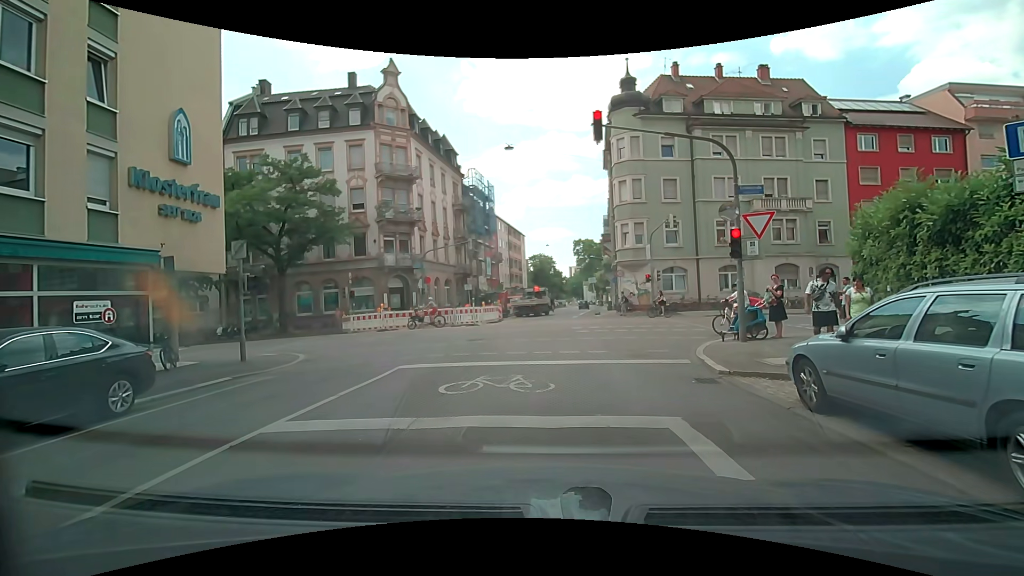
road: residential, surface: asphalt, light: Day
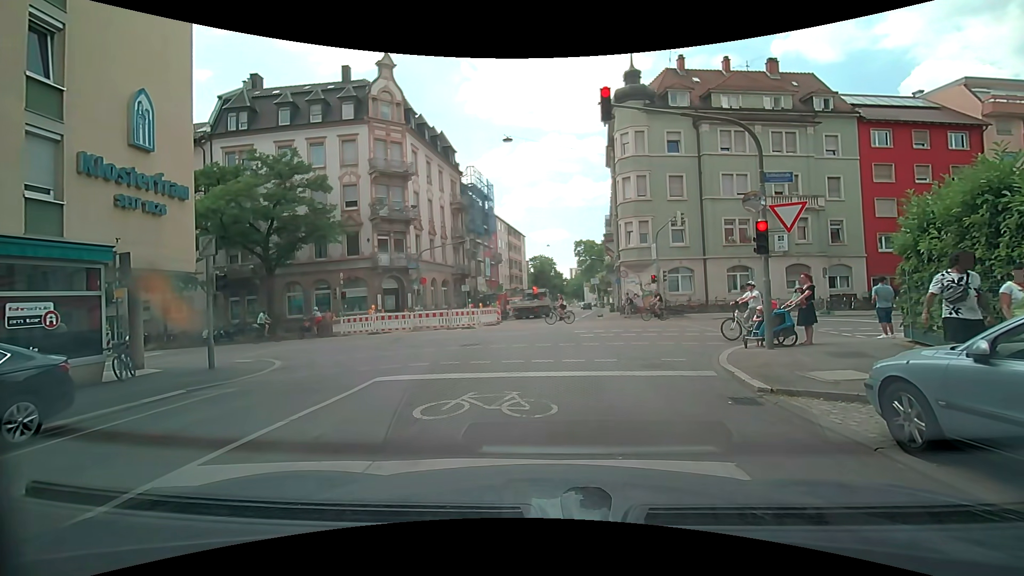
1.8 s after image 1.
(0.0, +1.5) m; 0°
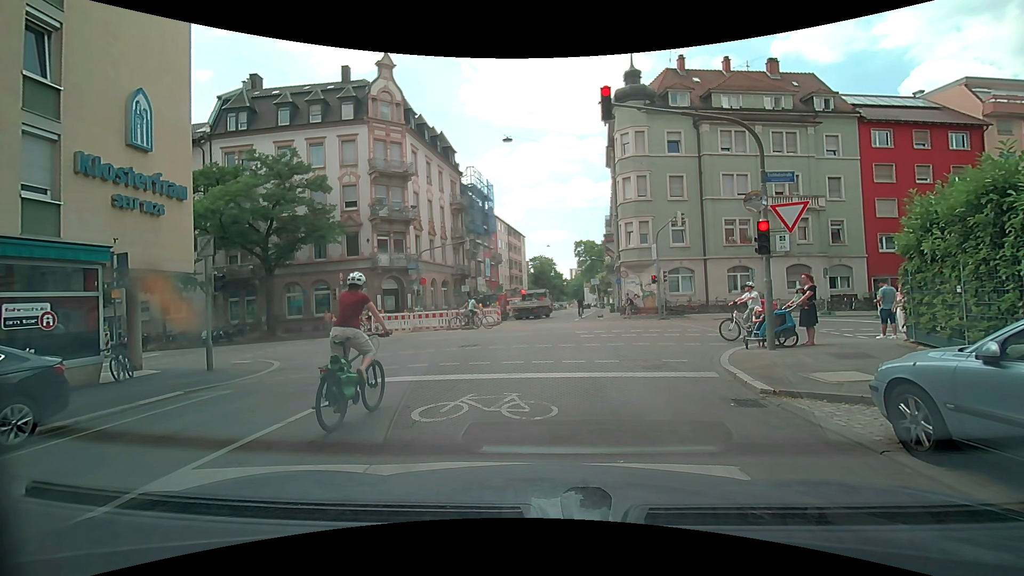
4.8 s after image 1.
(0.0, +0.2) m; 0°
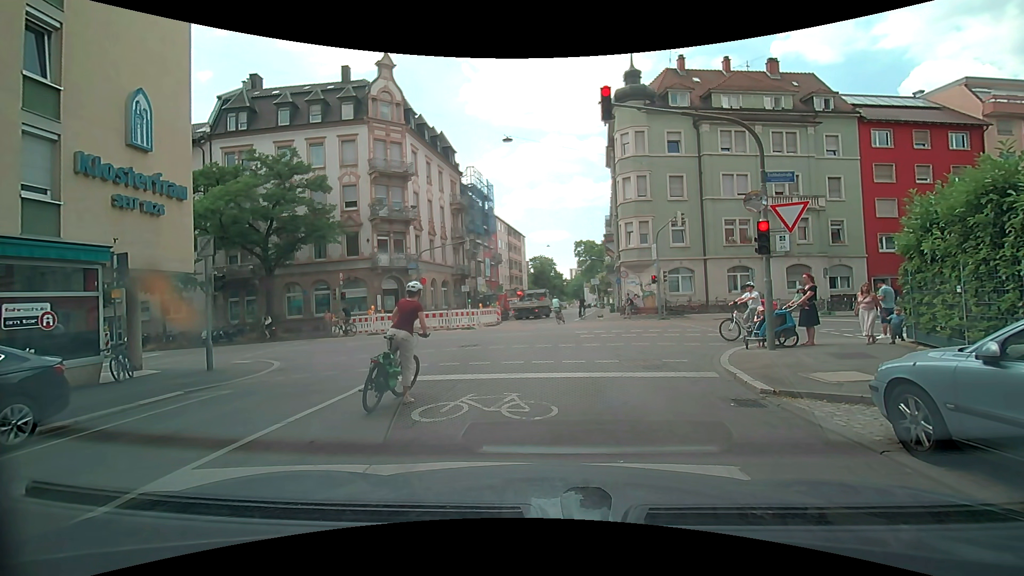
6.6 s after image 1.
(0.0, 0.0) m; 0°
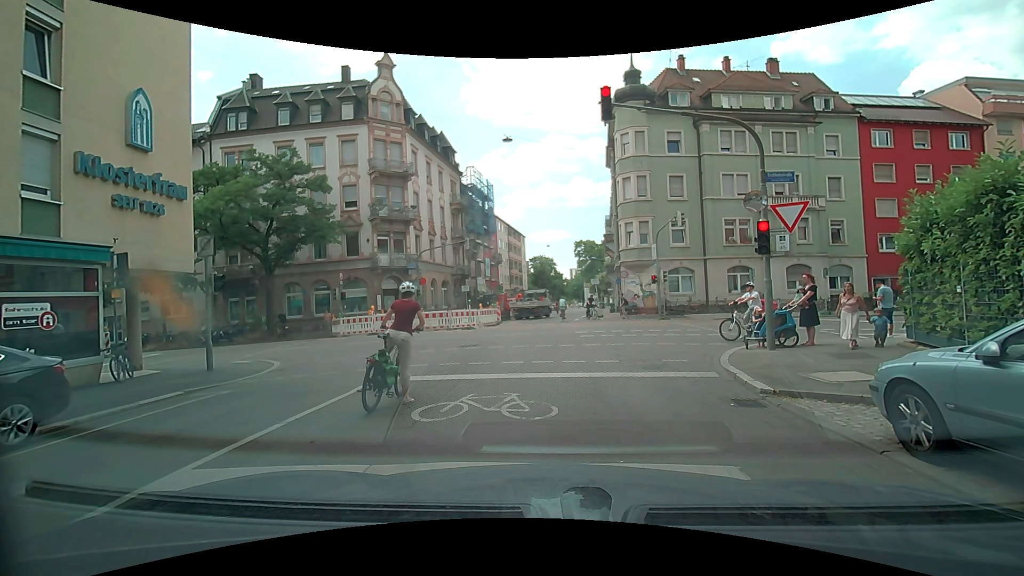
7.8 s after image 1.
(0.0, 0.0) m; 0°
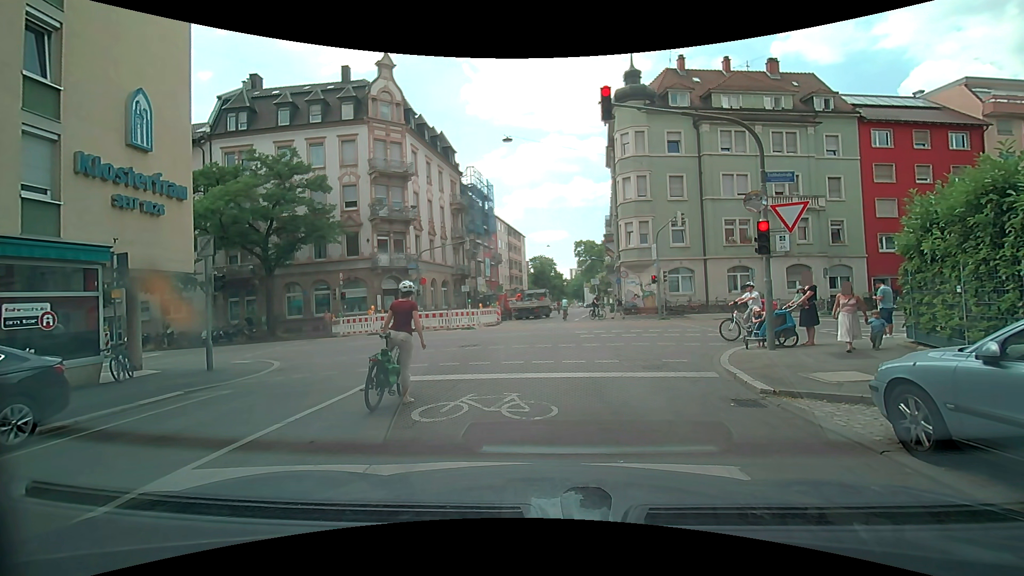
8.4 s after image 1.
(0.0, 0.0) m; 0°
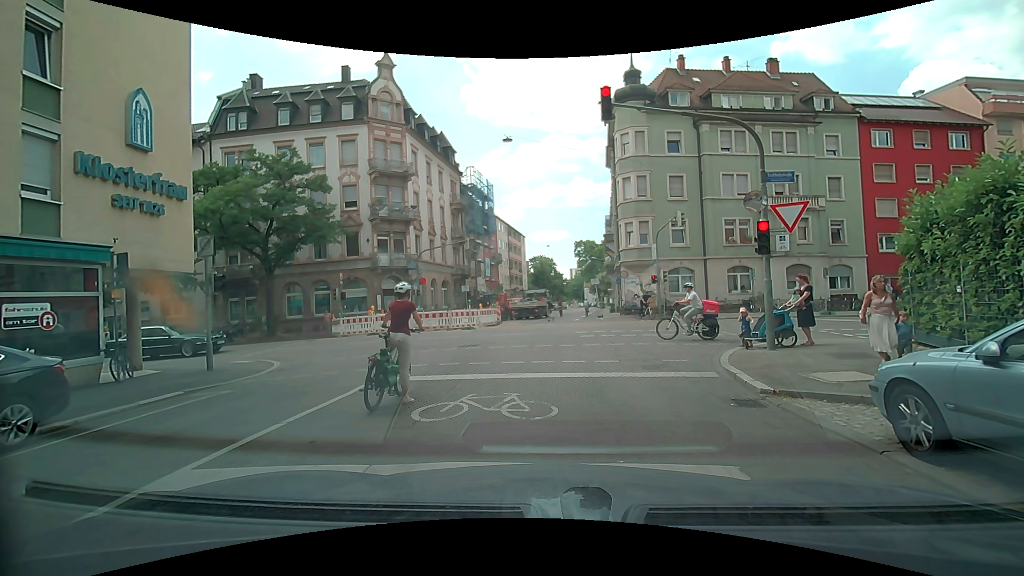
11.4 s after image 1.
(0.0, 0.0) m; 0°
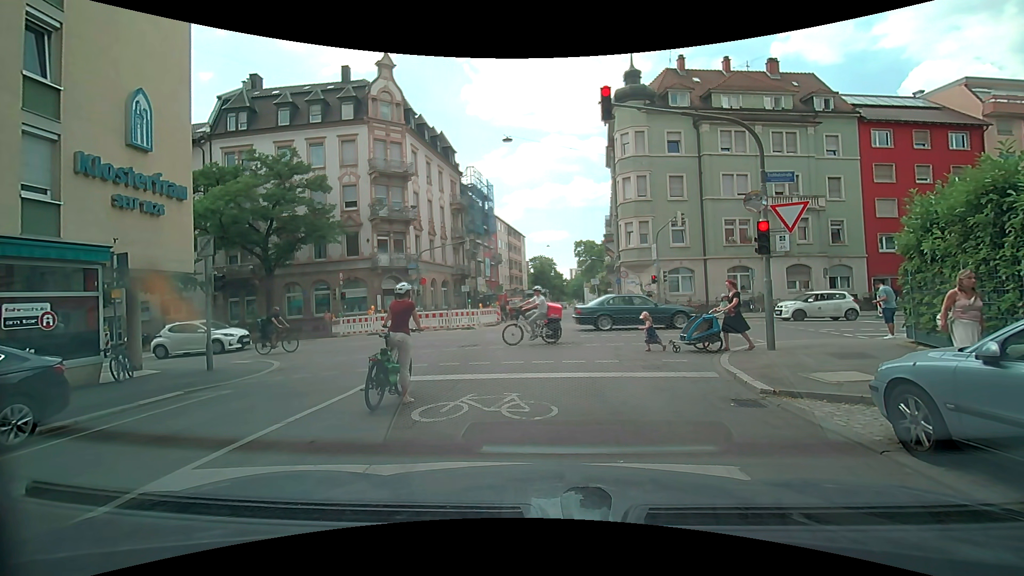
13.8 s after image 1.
(0.0, 0.0) m; 0°
